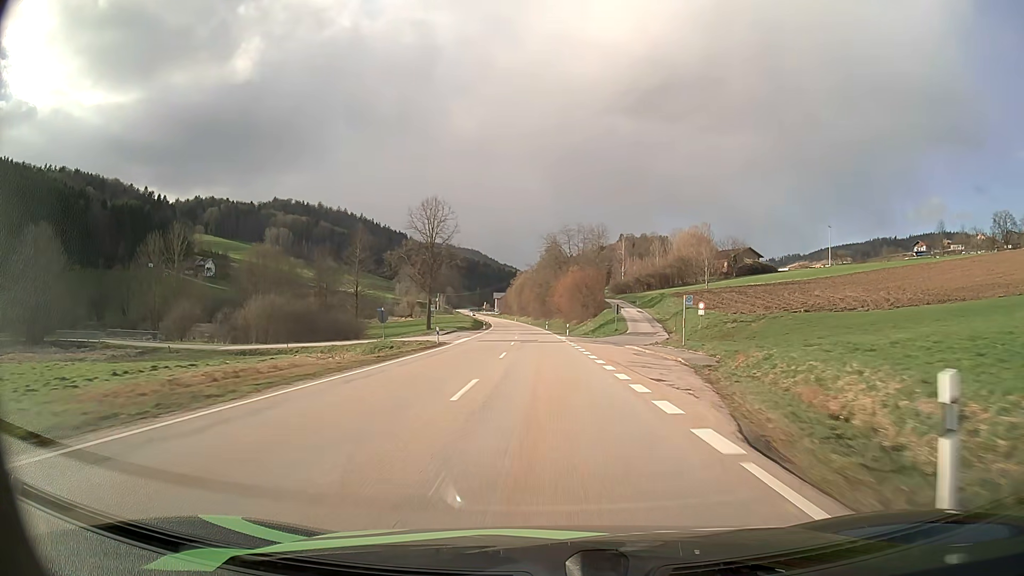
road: secondary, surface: asphalt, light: Day
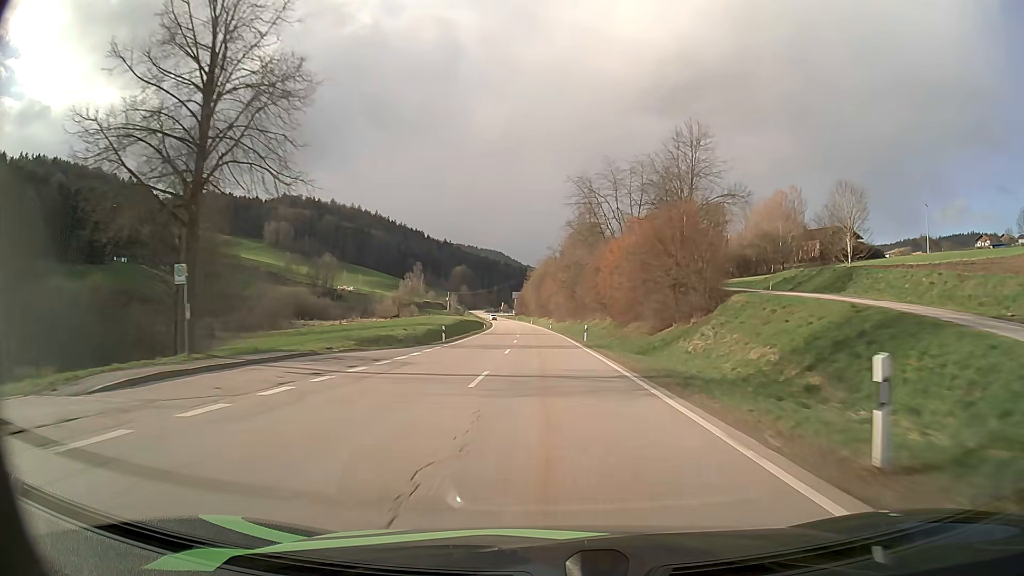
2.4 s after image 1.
(-0.8, +53.1) m; -2°
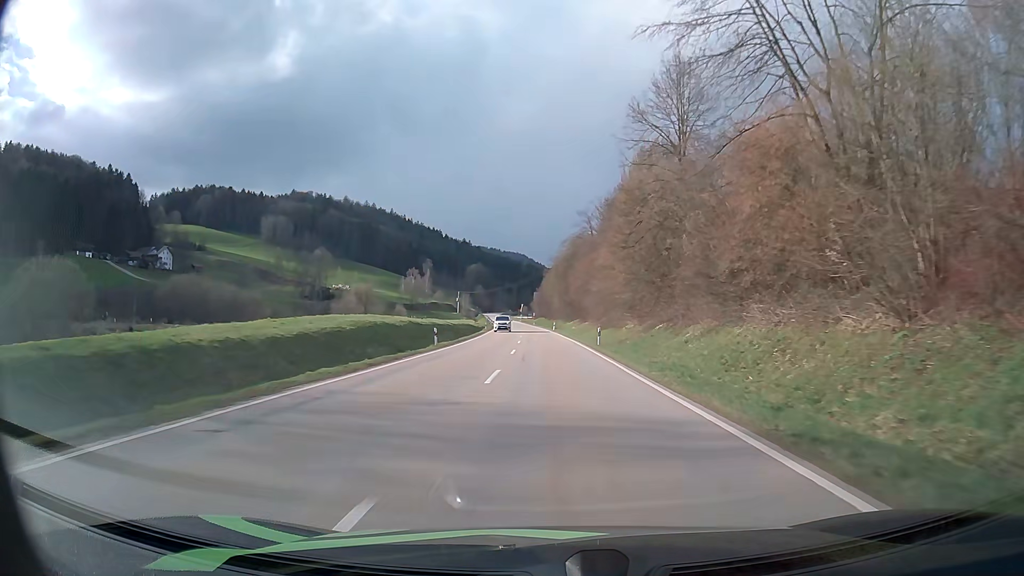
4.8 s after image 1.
(-1.0, +53.6) m; -2°
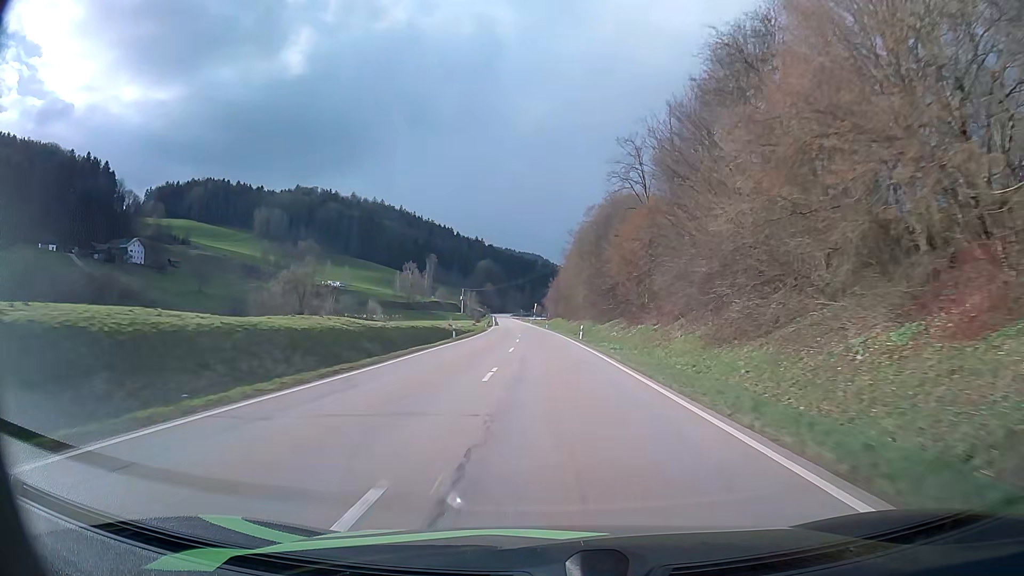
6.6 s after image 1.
(-0.2, +40.7) m; -1°
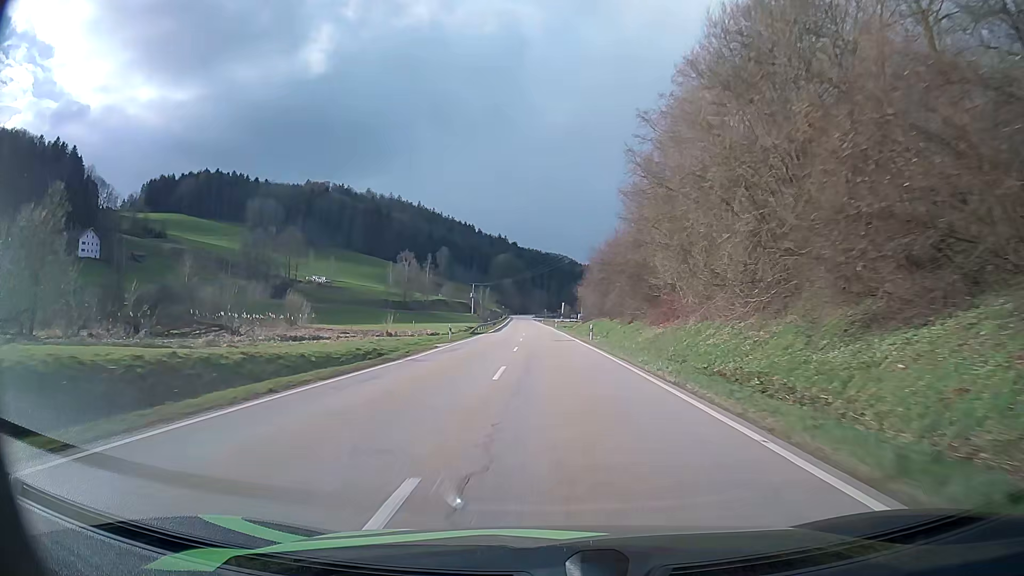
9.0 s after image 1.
(-0.8, +54.7) m; -2°
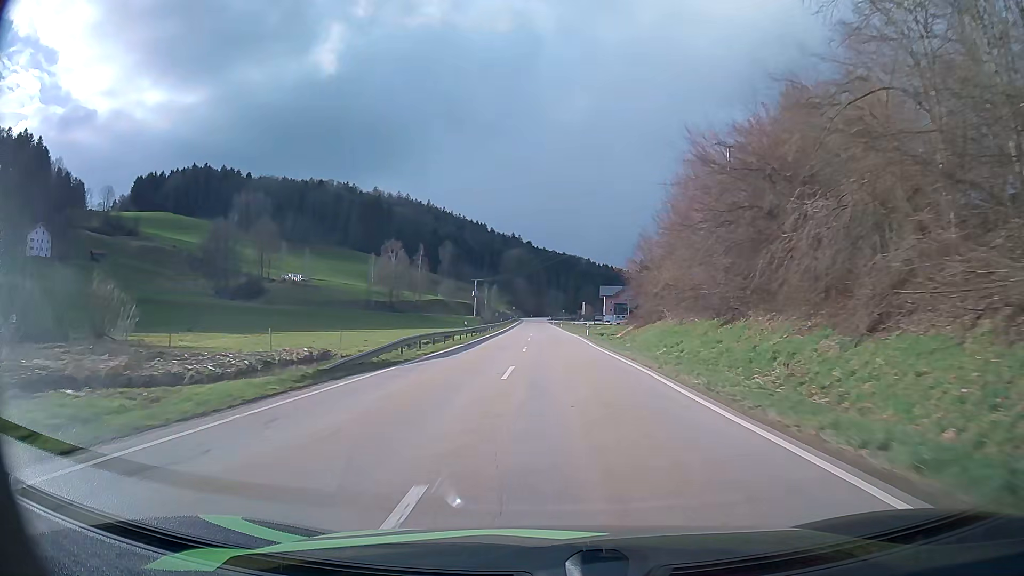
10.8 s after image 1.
(-0.5, +41.3) m; -1°
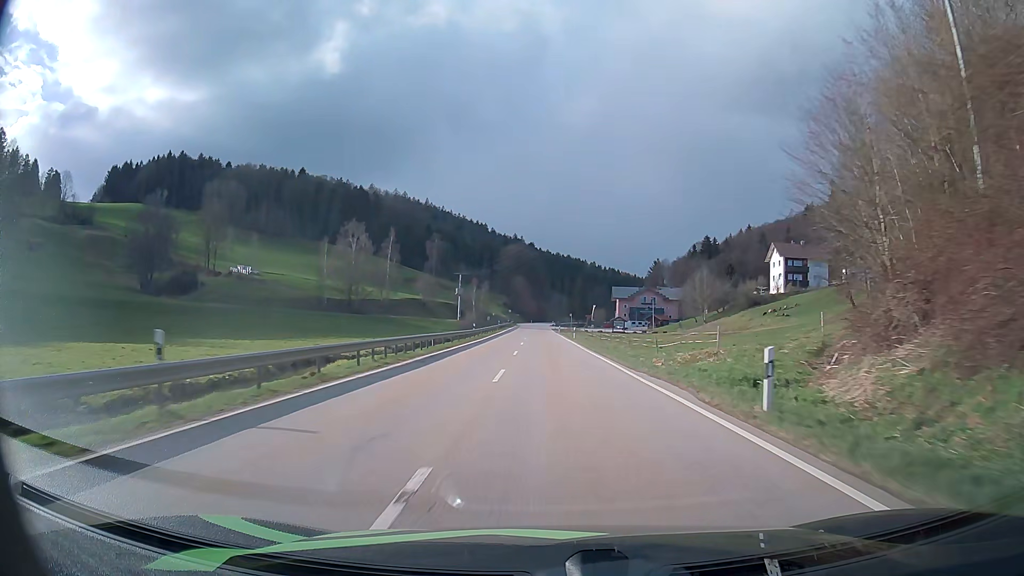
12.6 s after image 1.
(-0.3, +41.5) m; -1°
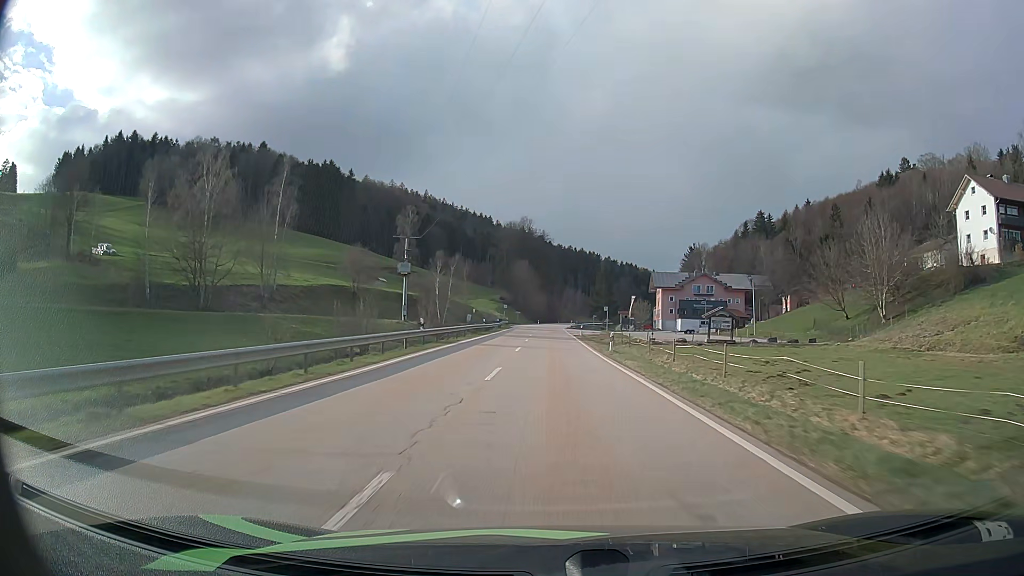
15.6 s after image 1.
(-0.4, +69.6) m; -1°
(0, +10) (0, +20) (0, +30) (0, +40) (0, +50) (0, +60) (0, +70) (0, +80) (0, +90) (0, +100) m
